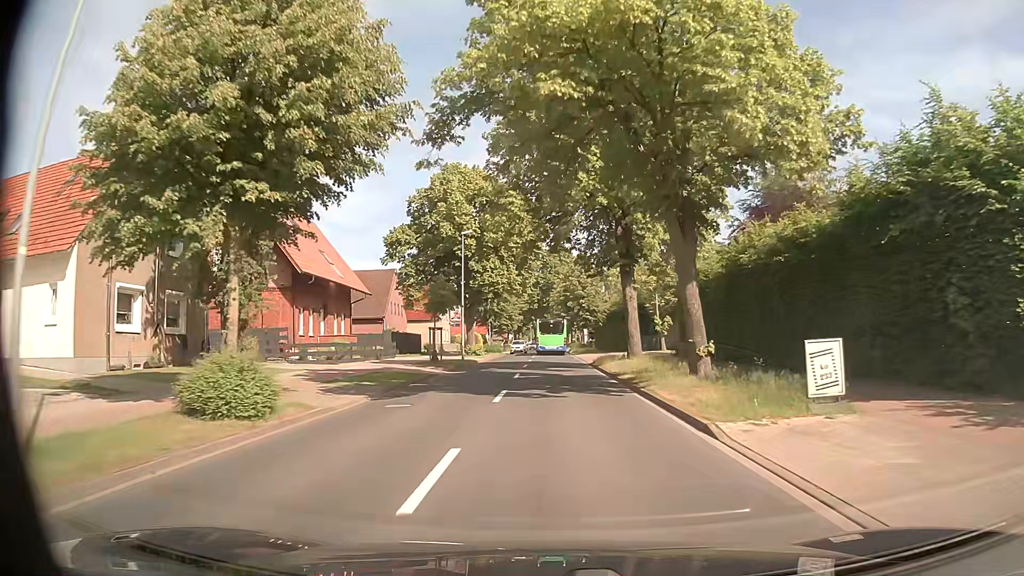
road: secondary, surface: asphalt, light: Day
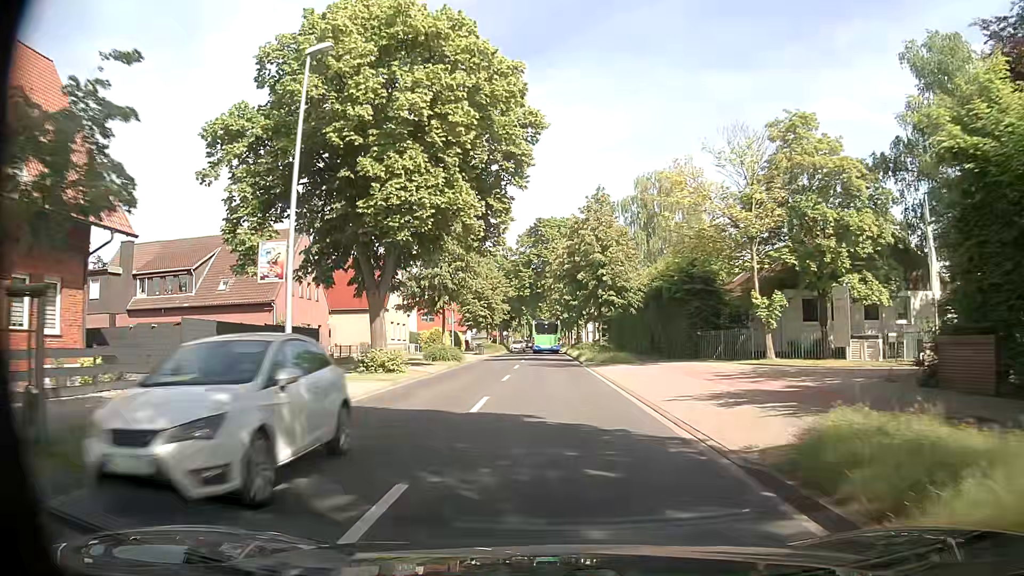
(+0.3, +29.1) m; 0°
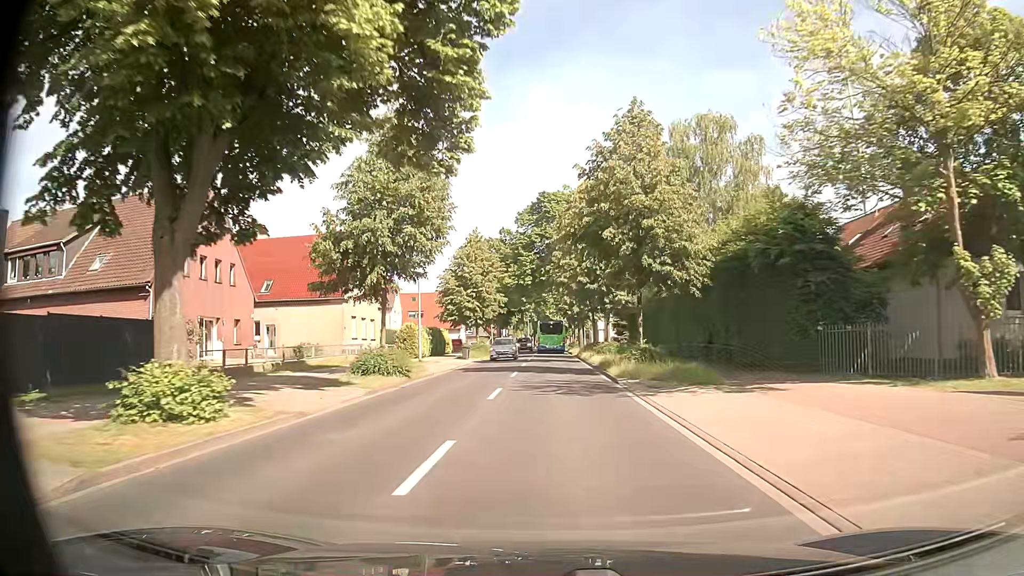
(+0.1, +15.6) m; 0°
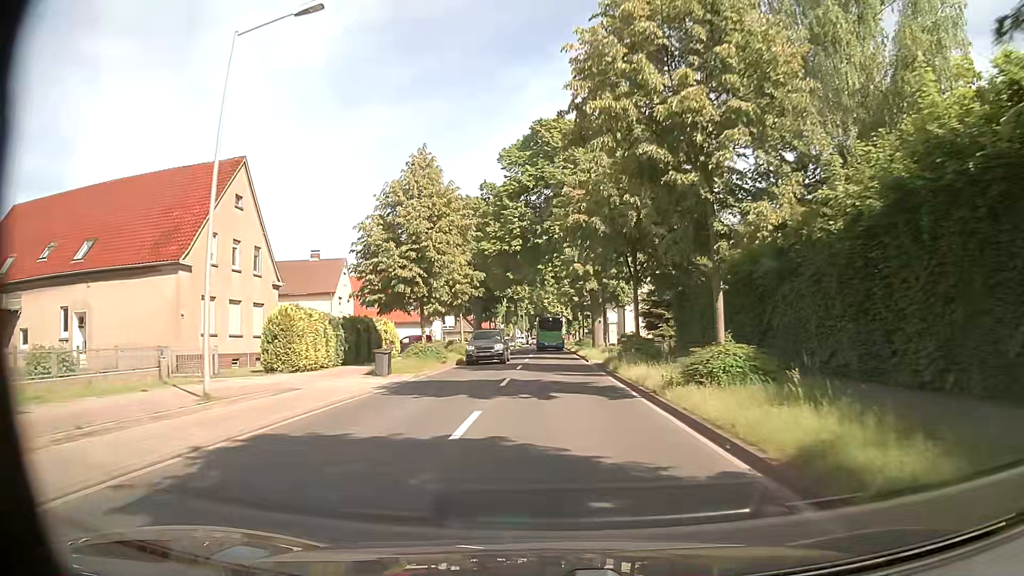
(0.0, +24.0) m; 0°
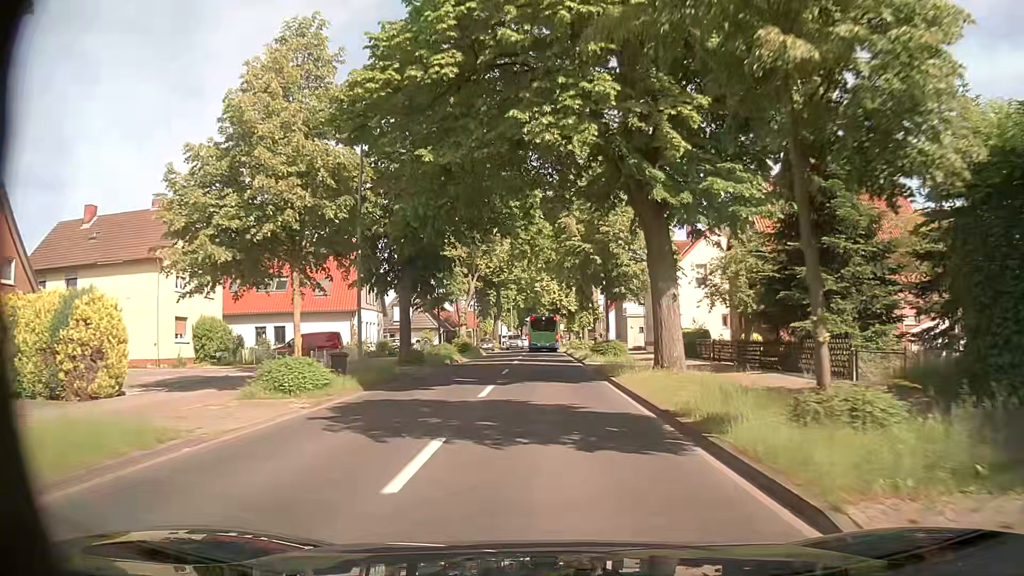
(+0.1, +30.0) m; 0°
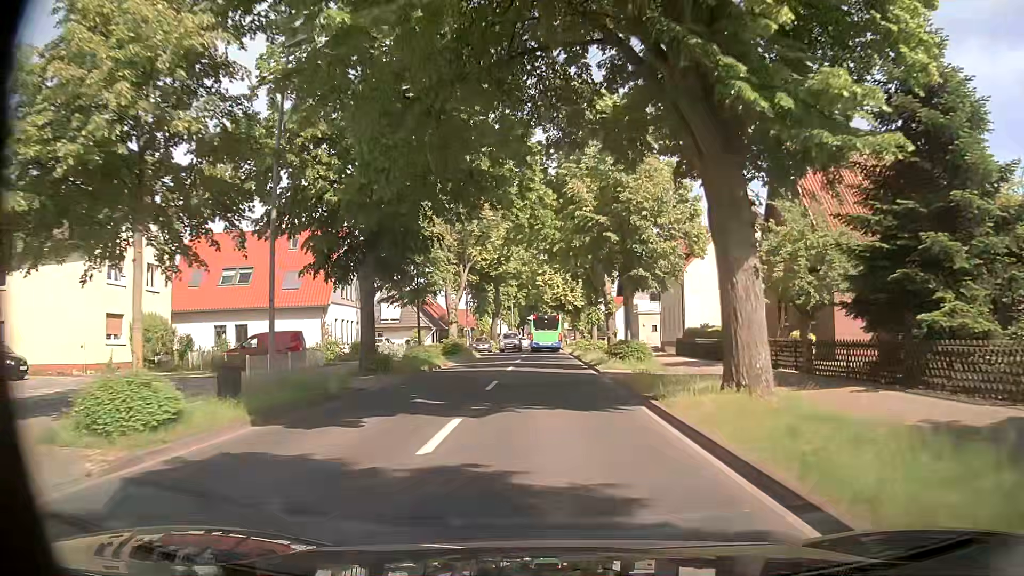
(0.0, +7.1) m; +1°
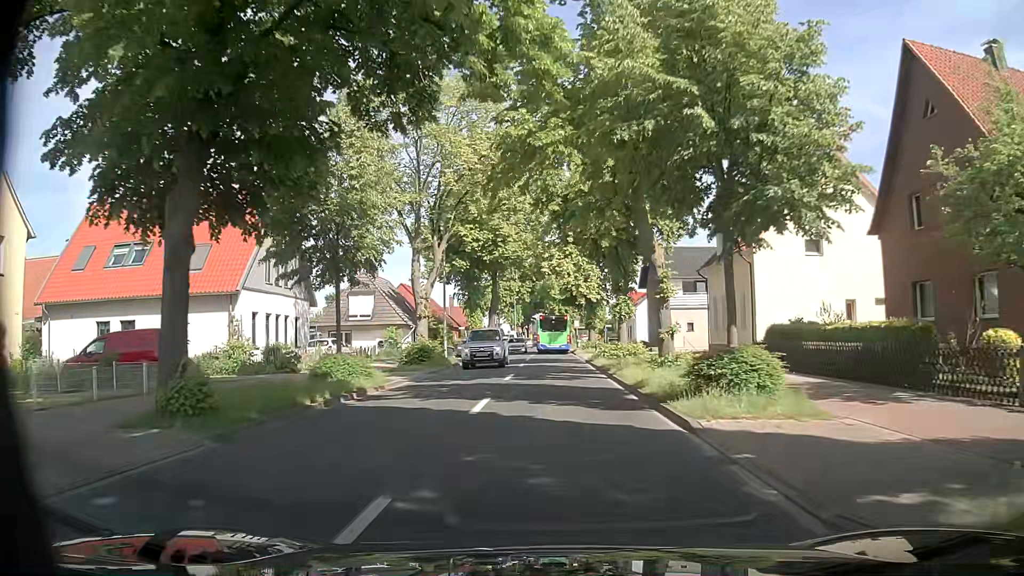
(-0.3, +13.9) m; 0°
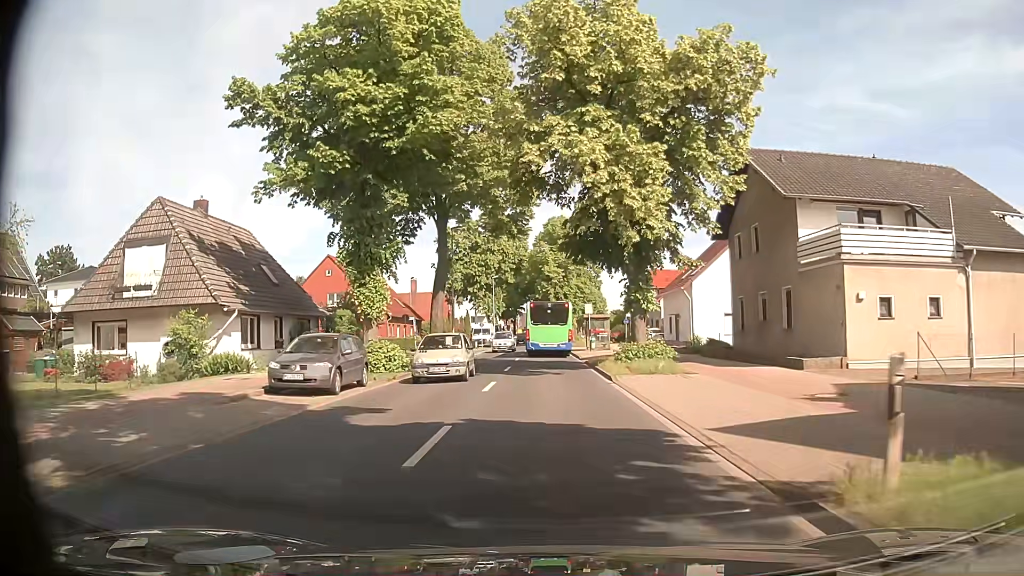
(-0.7, +31.9) m; -3°
